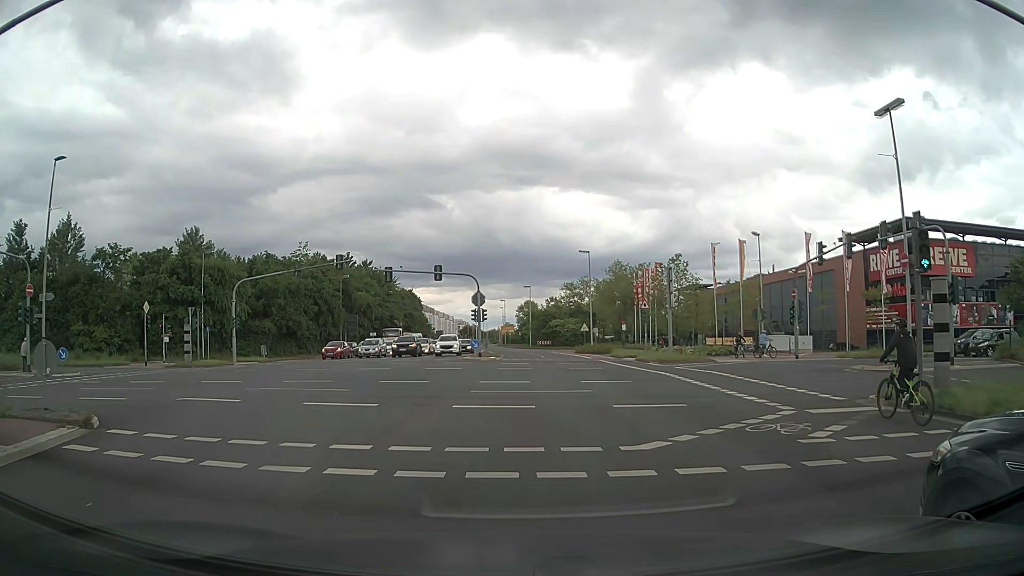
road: secondary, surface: asphalt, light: Day
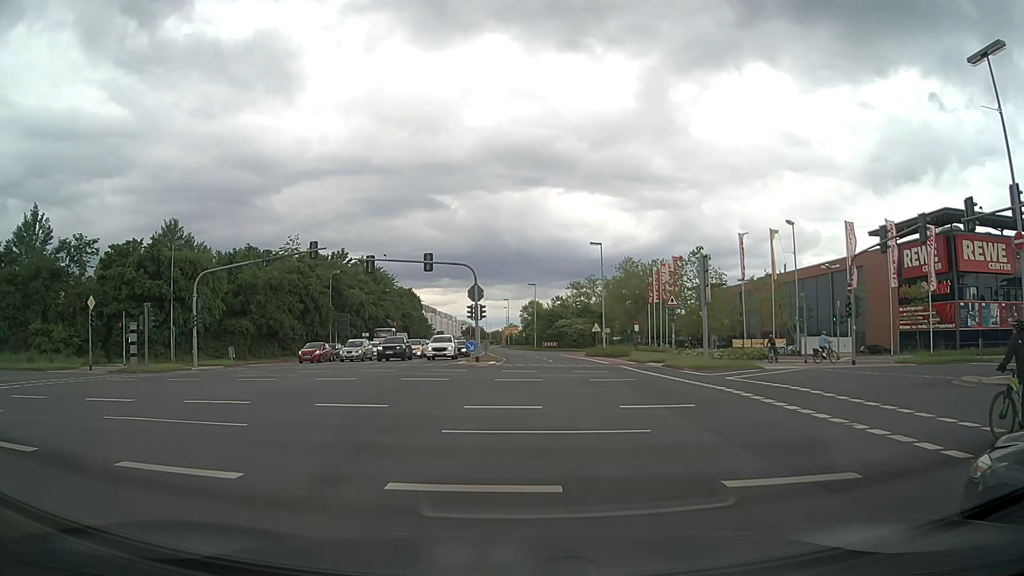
(-0.1, +7.6) m; -1°
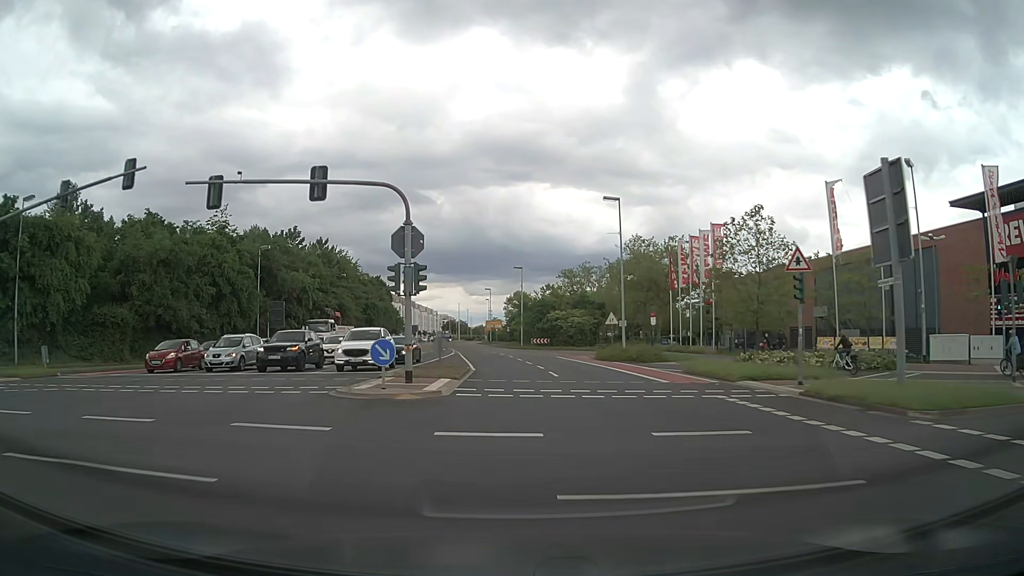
(+0.3, +20.6) m; +2°
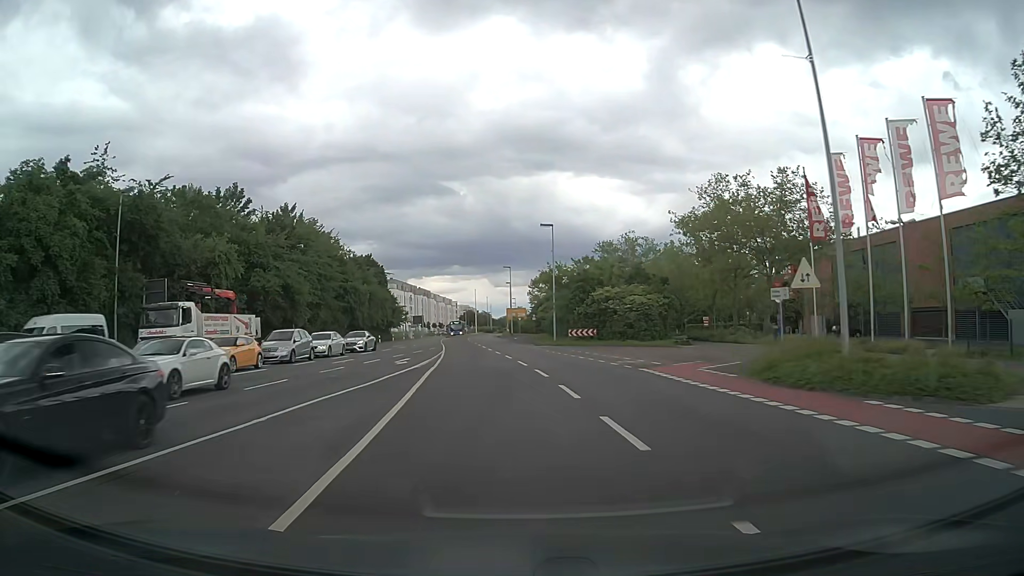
(-0.5, +28.5) m; -2°
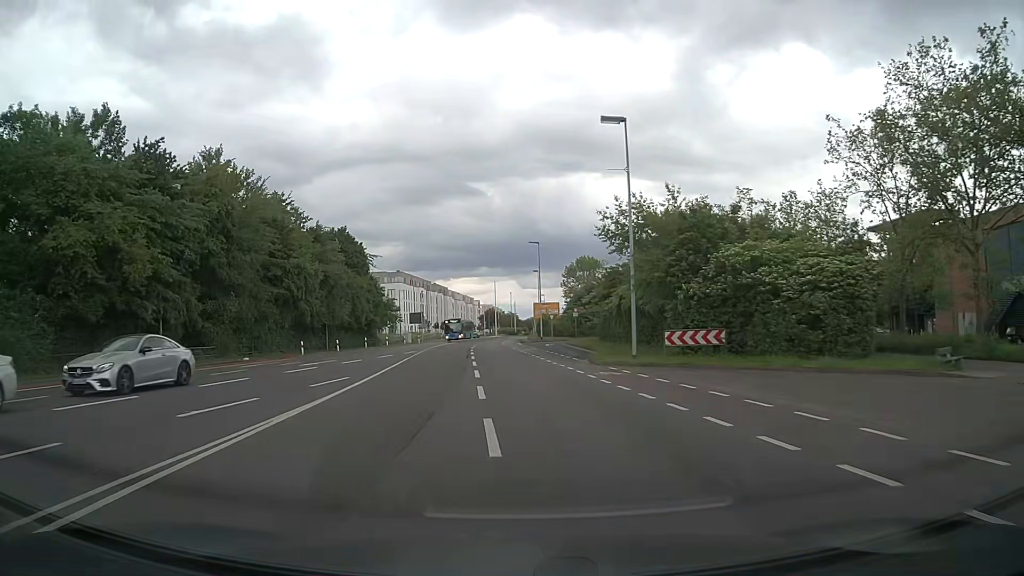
(-0.3, +30.4) m; -2°
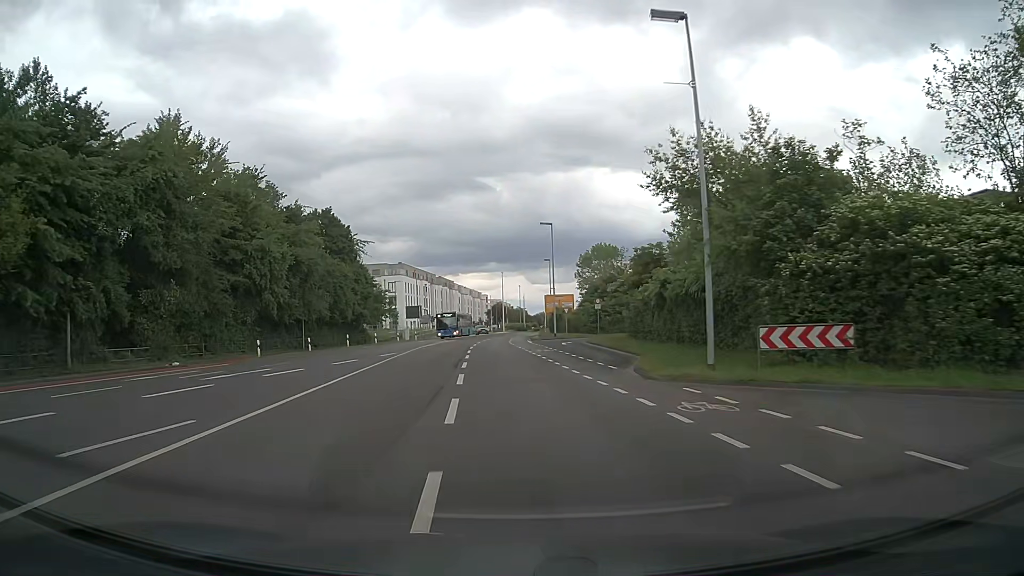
(-0.1, +9.9) m; -1°
(0, +10) (0, +20) (-1, +30) (-1, +40) (-1, +50) (-1, +60) (-1, +70) (-1, +80) (0, +90) (+1, +100) m
